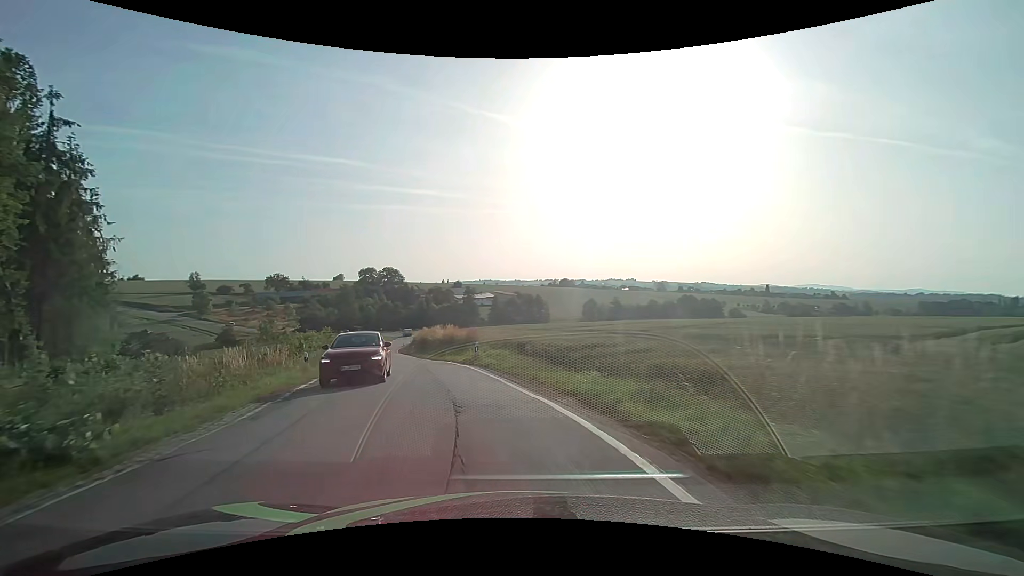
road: secondary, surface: asphalt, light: Day
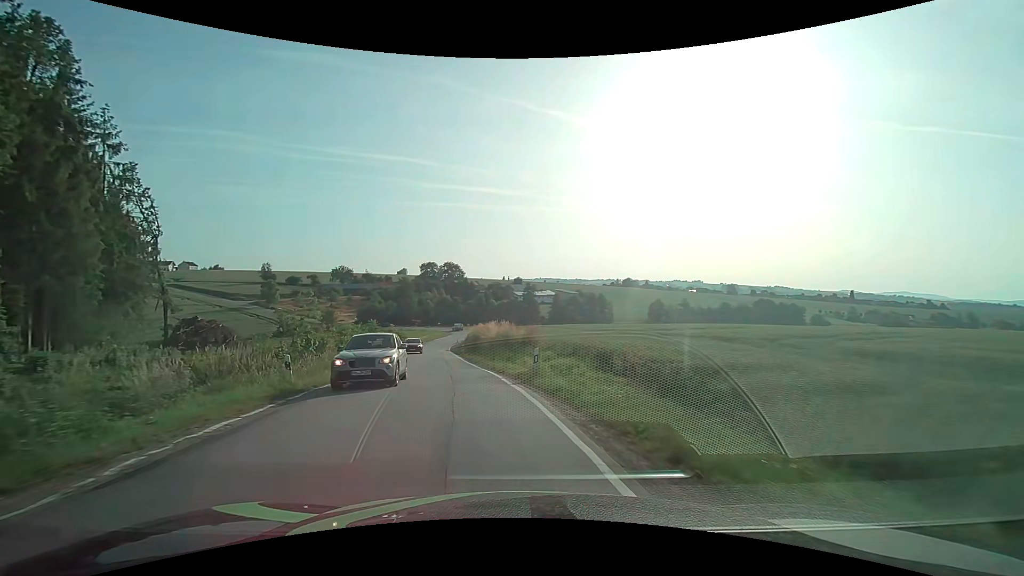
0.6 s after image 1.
(-0.7, +7.8) m; -8°
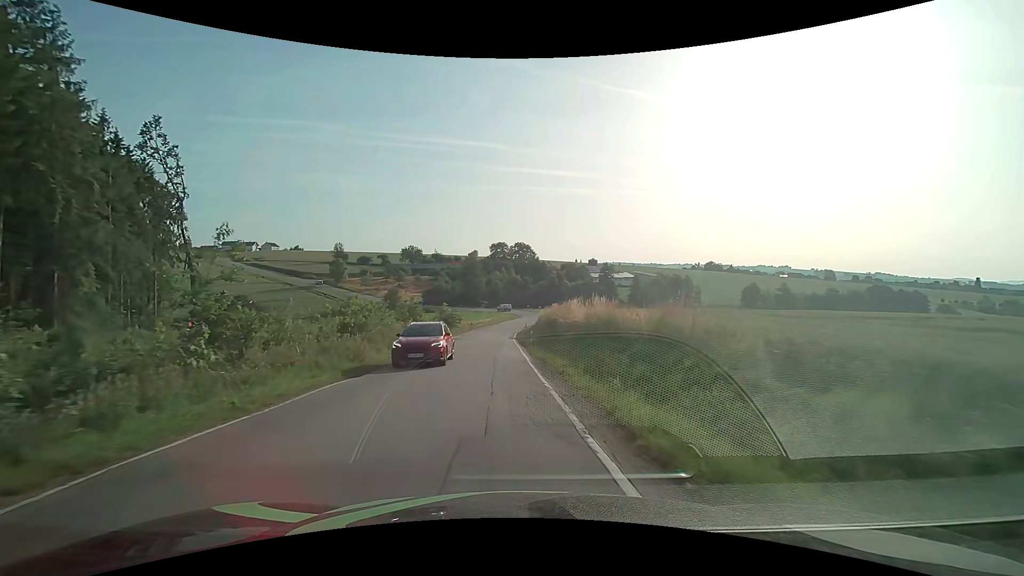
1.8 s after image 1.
(-1.4, +15.6) m; -9°
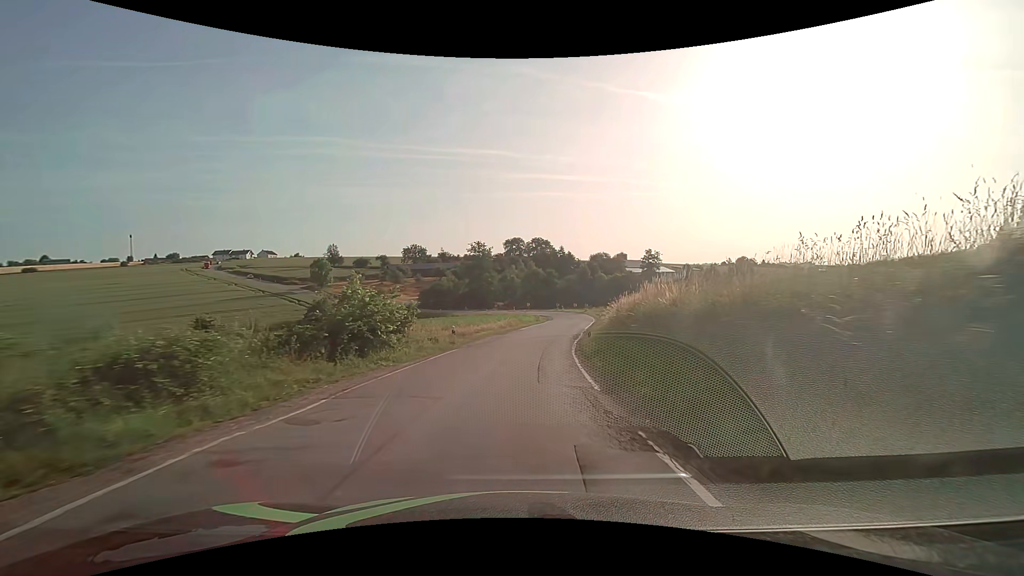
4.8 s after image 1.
(-1.7, +38.6) m; -3°
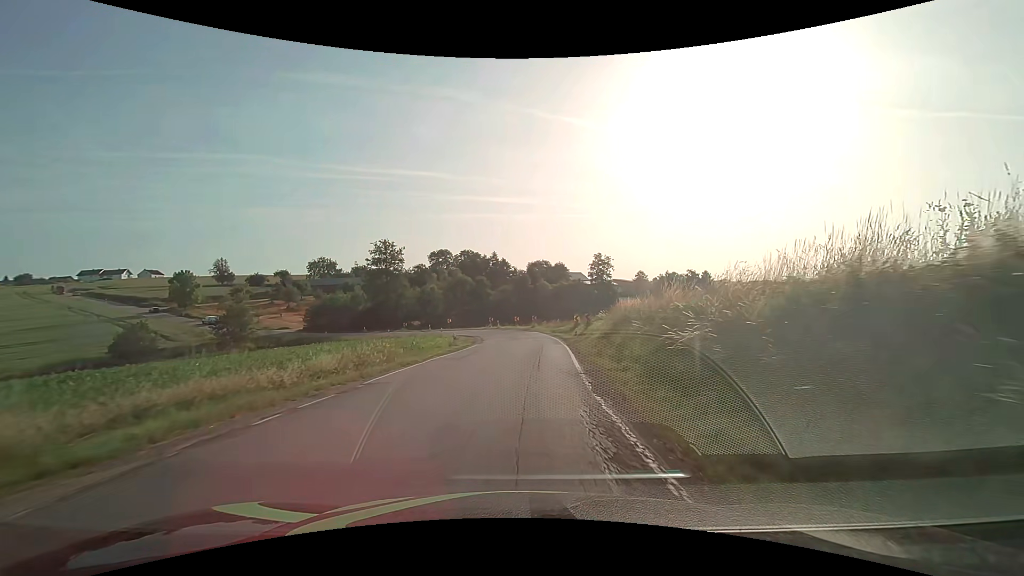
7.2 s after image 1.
(+2.3, +30.2) m; +9°
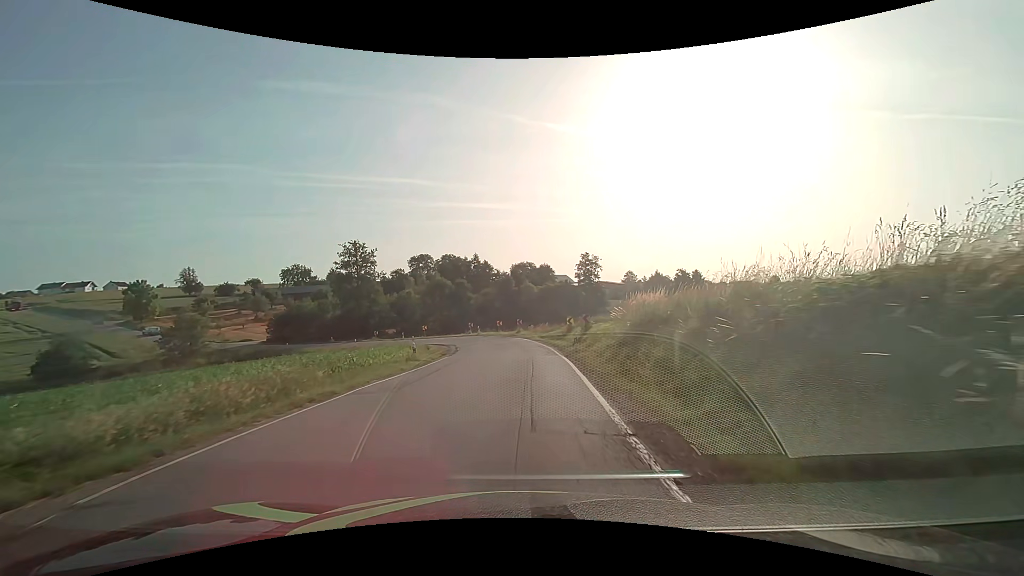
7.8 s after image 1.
(+0.1, +7.6) m; +2°
(0, +10) (0, +20) (+1, +30) (-1, +40) (-3, +49) (-8, +58) (-15, +66) (-22, +72) (-30, +78) (-39, +84) m
